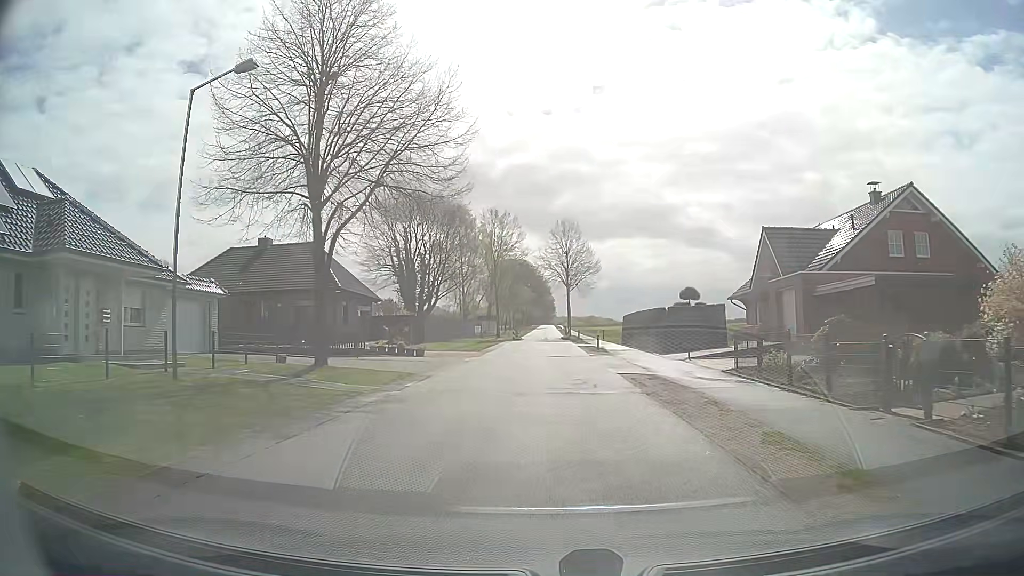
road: unclassified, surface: asphalt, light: Day
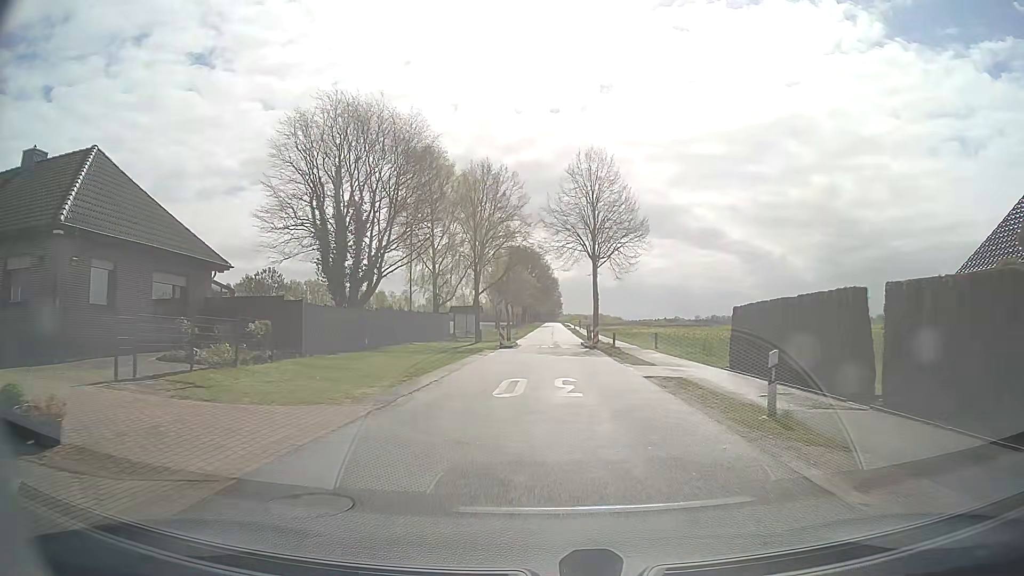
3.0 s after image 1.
(-0.2, +26.6) m; 0°
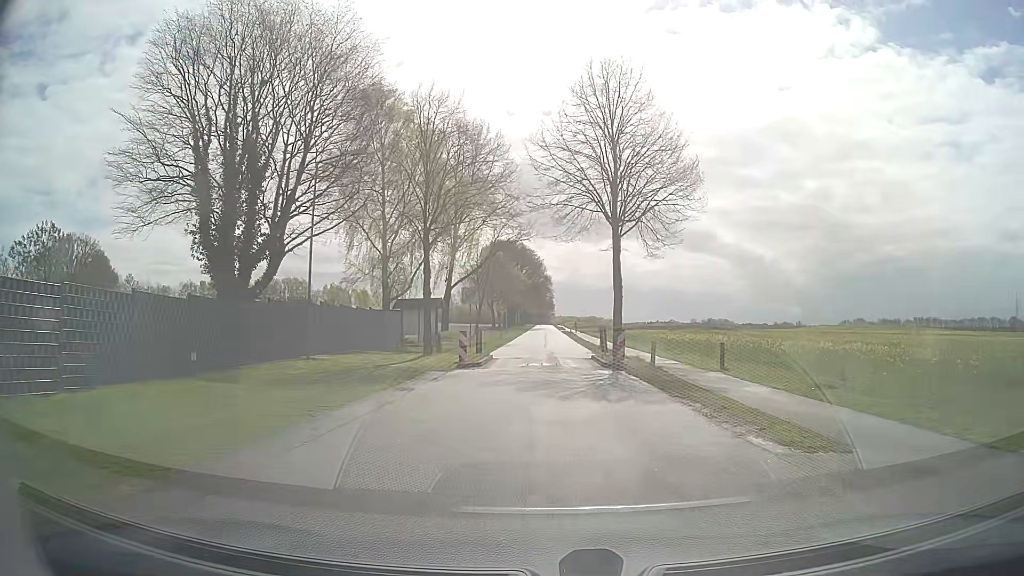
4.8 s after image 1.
(+0.1, +15.2) m; +1°
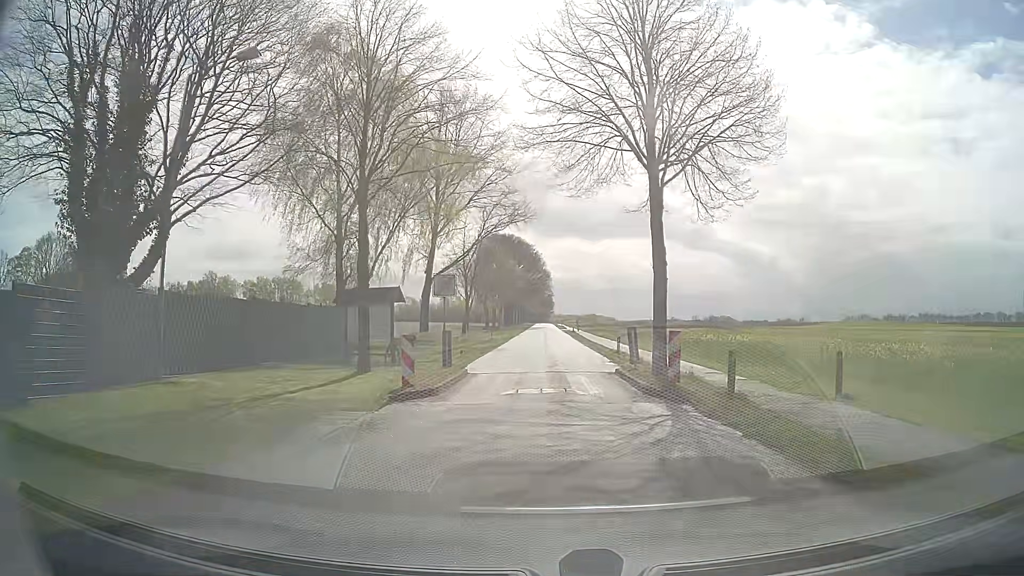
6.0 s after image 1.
(0.0, +8.9) m; 0°
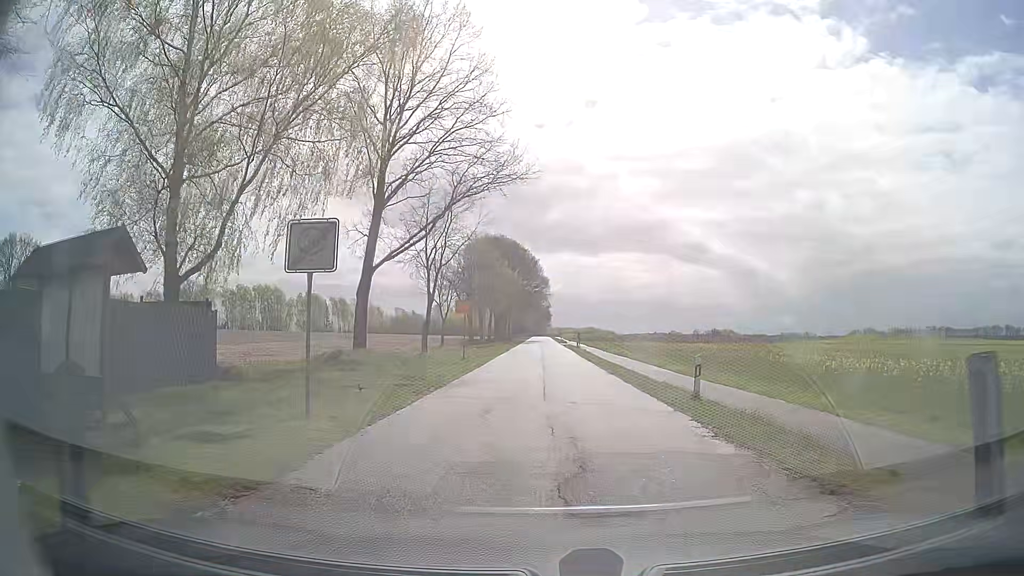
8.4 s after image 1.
(0.0, +15.1) m; 0°
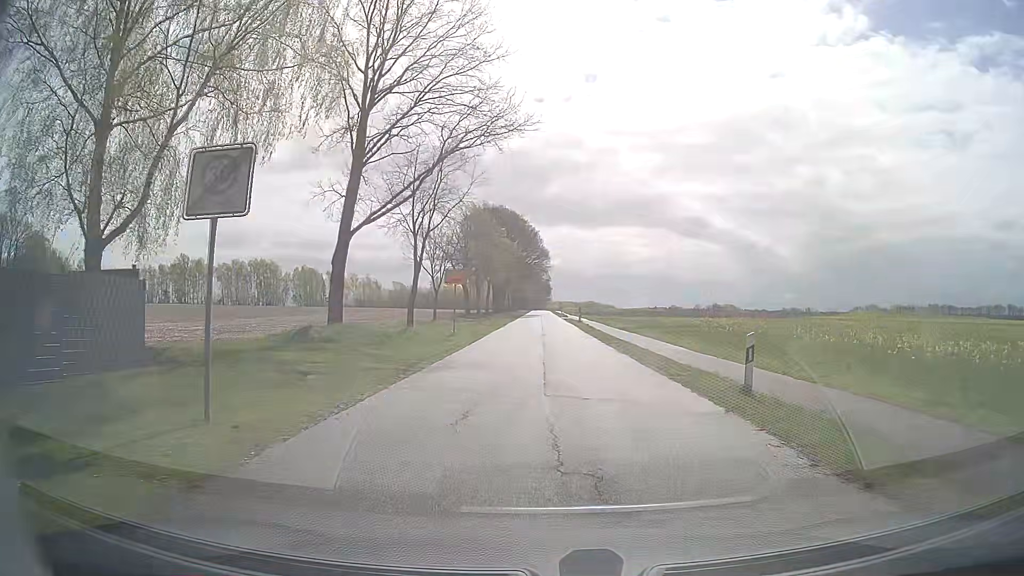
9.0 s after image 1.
(0.0, +3.6) m; -1°
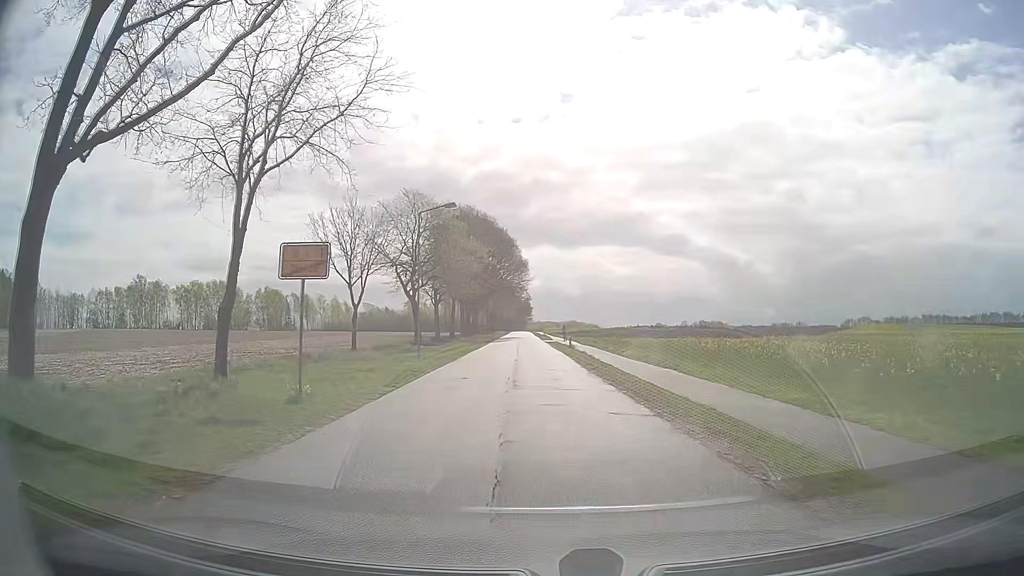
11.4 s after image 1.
(+0.5, +17.0) m; +2°
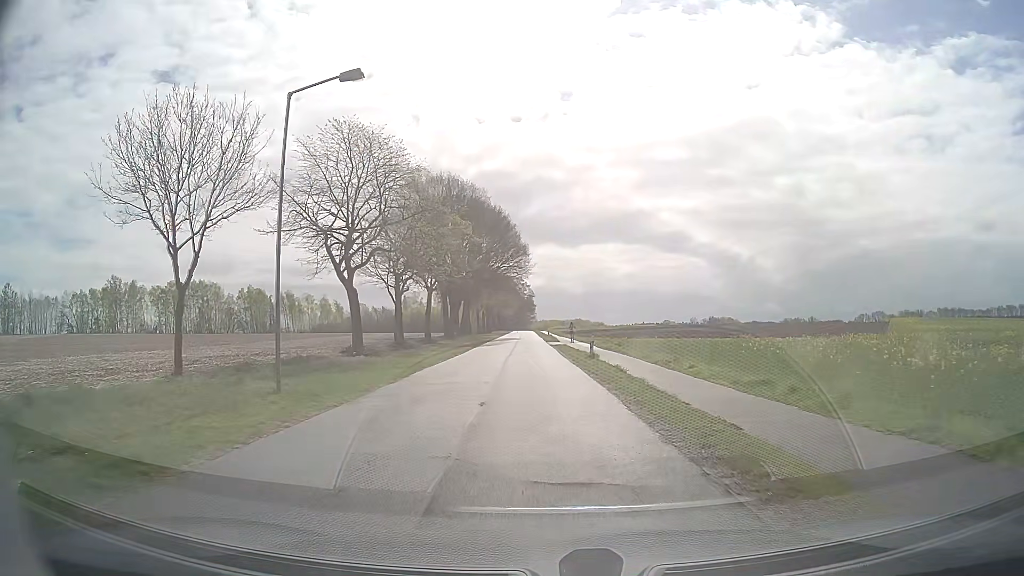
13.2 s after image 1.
(0.0, +16.6) m; 0°
(0, +10) (0, +20) (0, +30) (-1, +40) (-1, +50) (-1, +60) (-1, +70) (-2, +80) (-2, +90) (-2, +100) m
